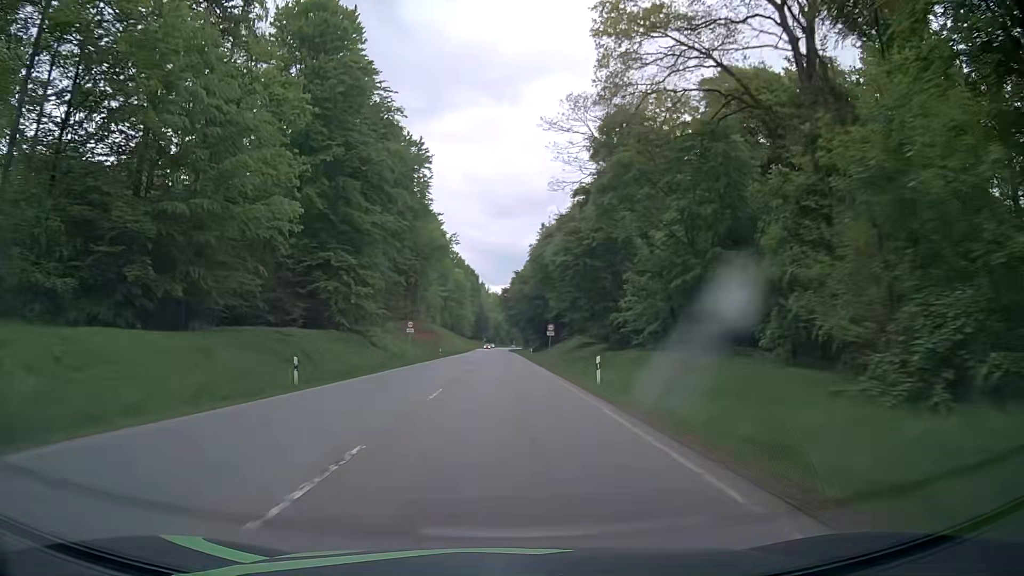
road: secondary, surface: asphalt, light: Day
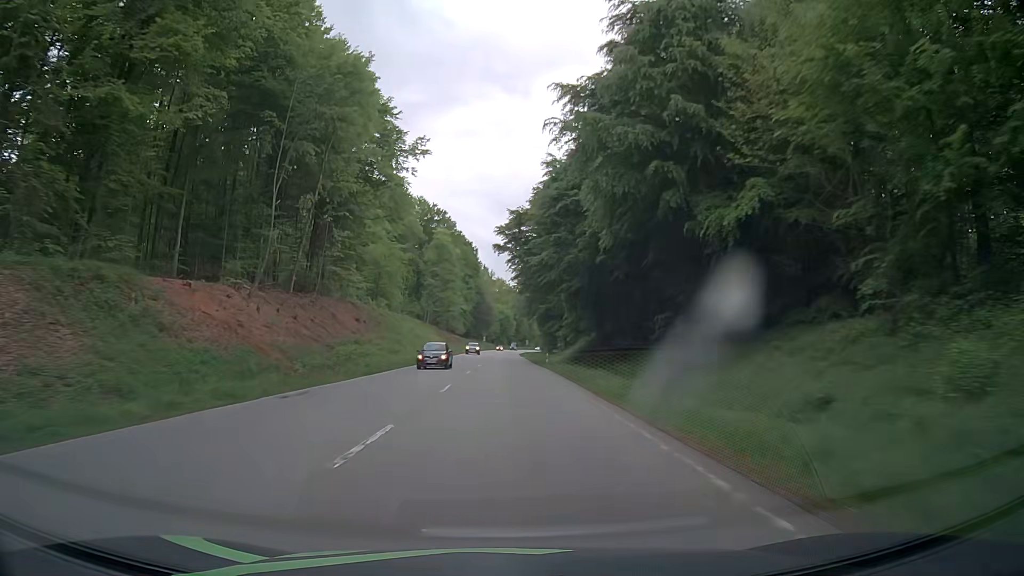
(-0.4, +78.9) m; -1°
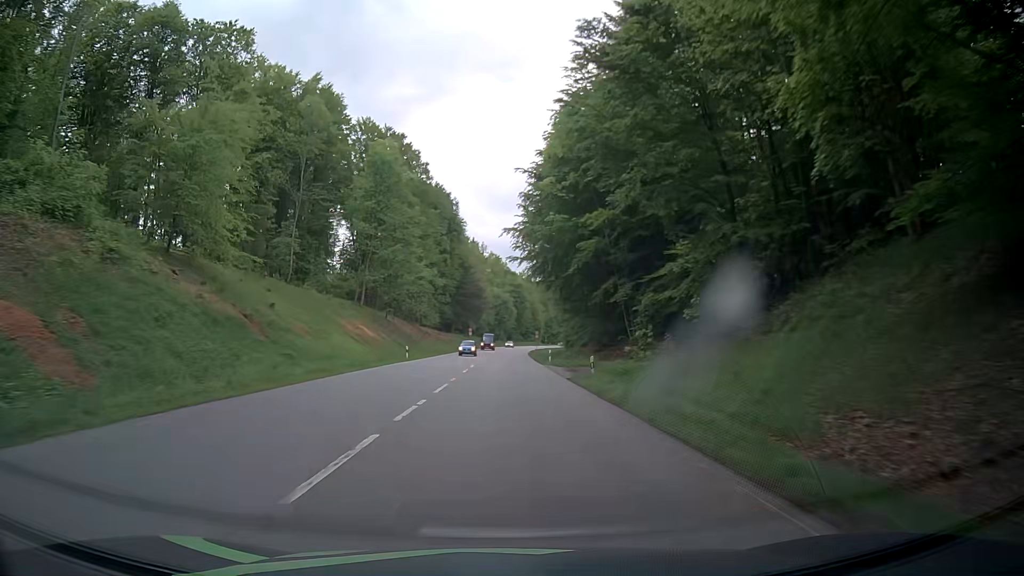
(+0.4, +63.1) m; +1°
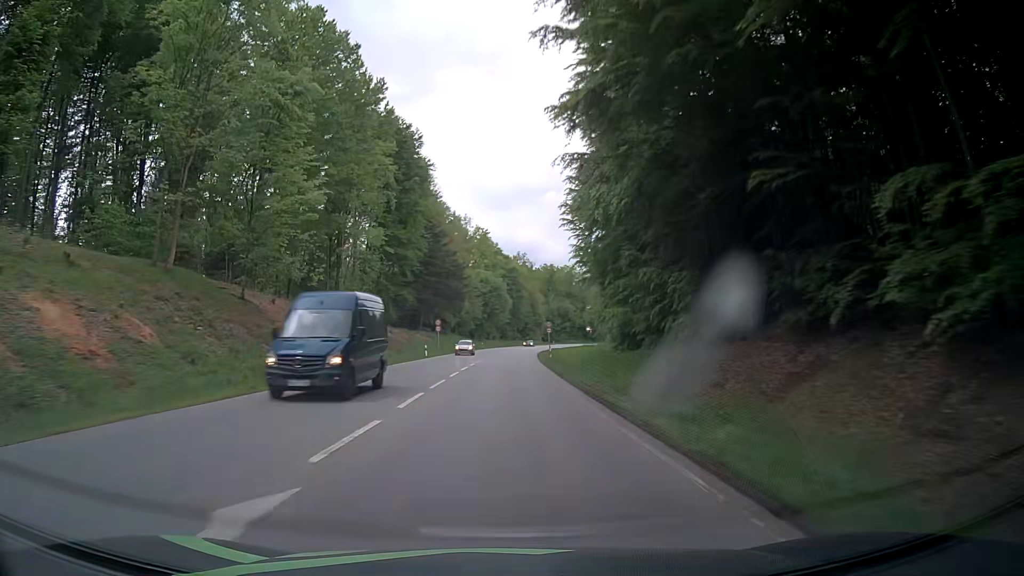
(0.0, +45.6) m; 0°
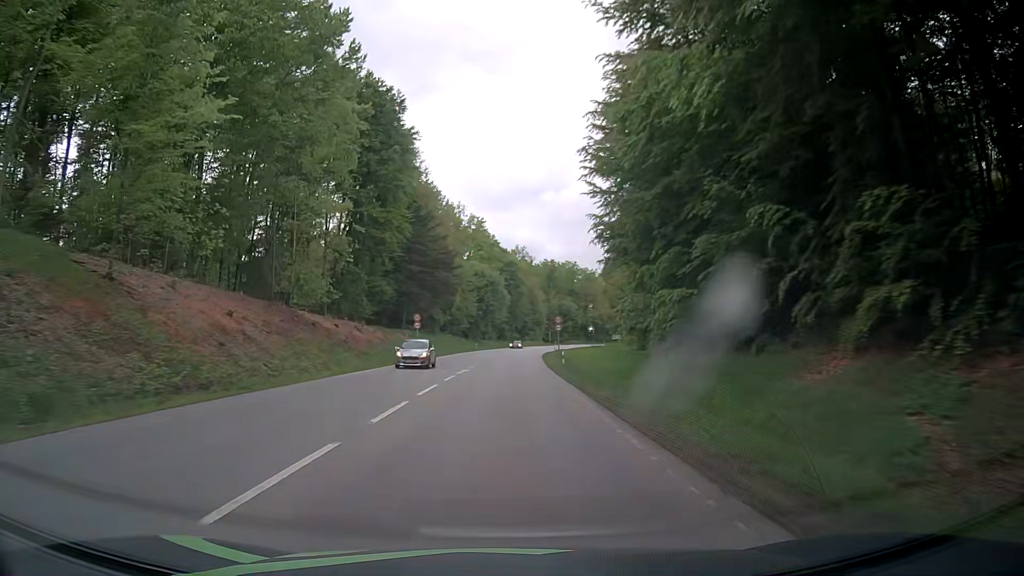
(0.0, +14.7) m; 0°
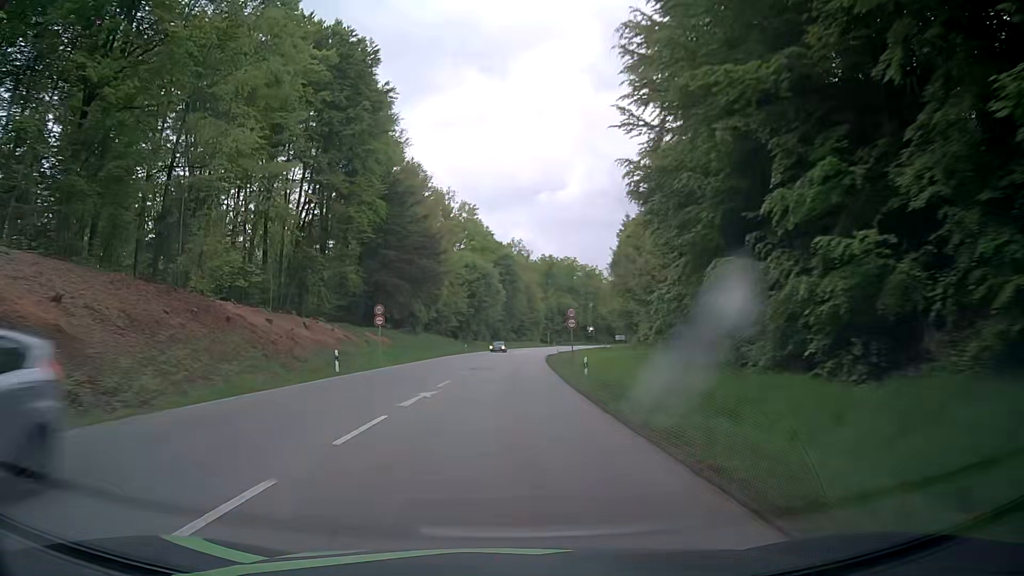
(0.0, +14.4) m; +1°
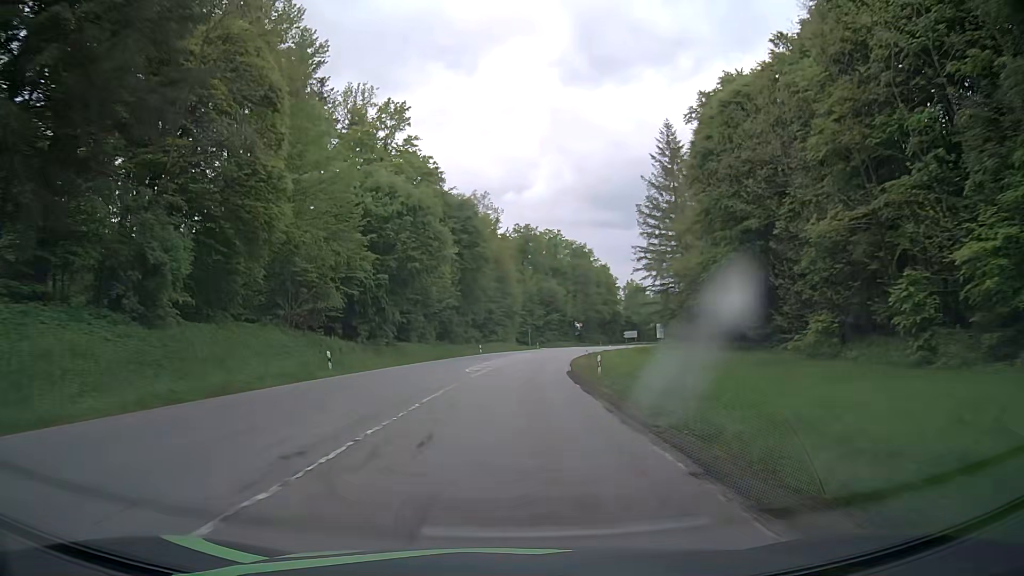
(+0.6, +55.0) m; +3°
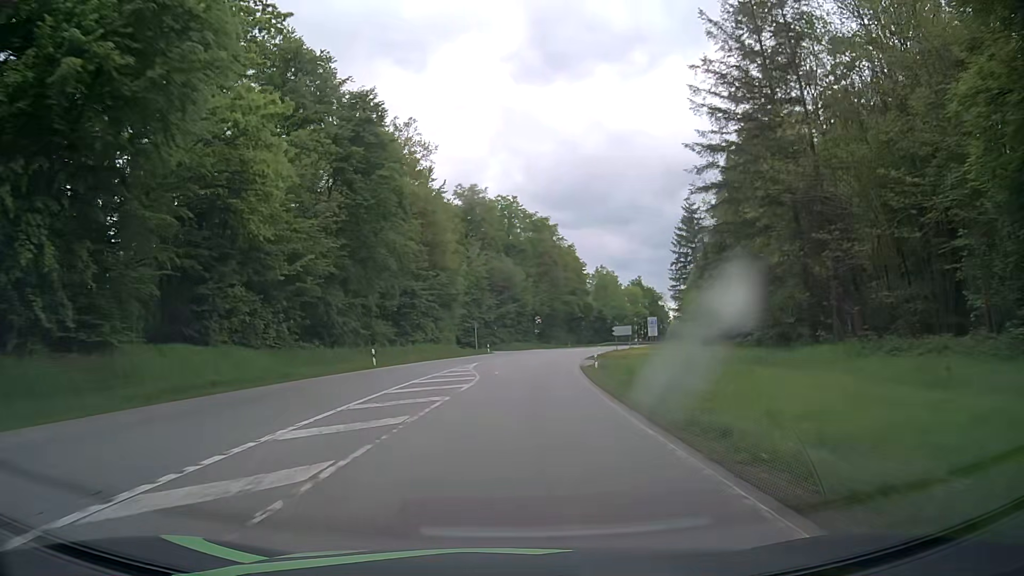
(+1.0, +39.2) m; +4°
(0, +10) (+1, +20) (+1, +30) (+2, +40) (+3, +50) (+5, +60) (+7, +70) (+9, +79) (+11, +89) (+14, +99) m
